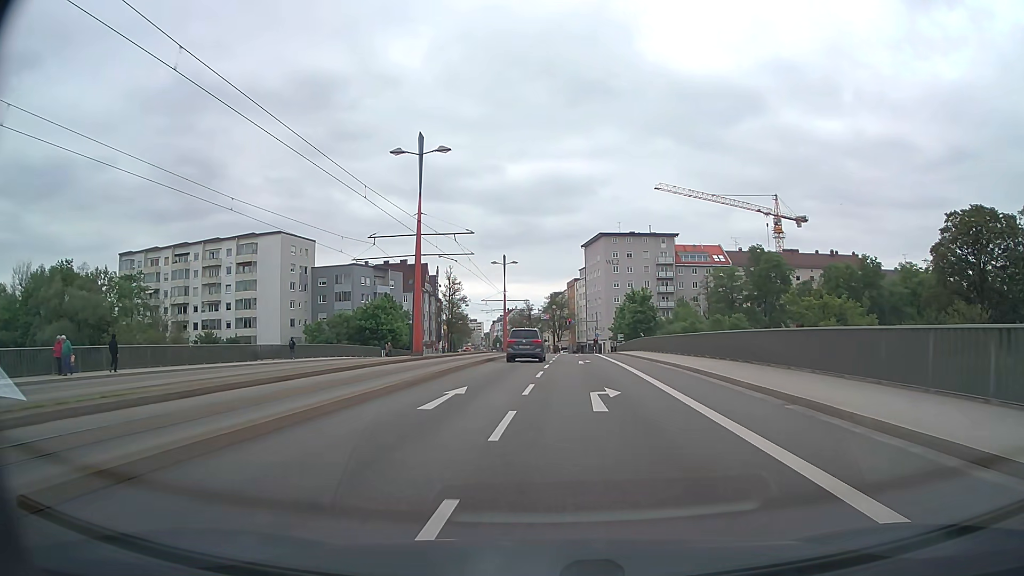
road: tertiary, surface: asphalt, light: Day
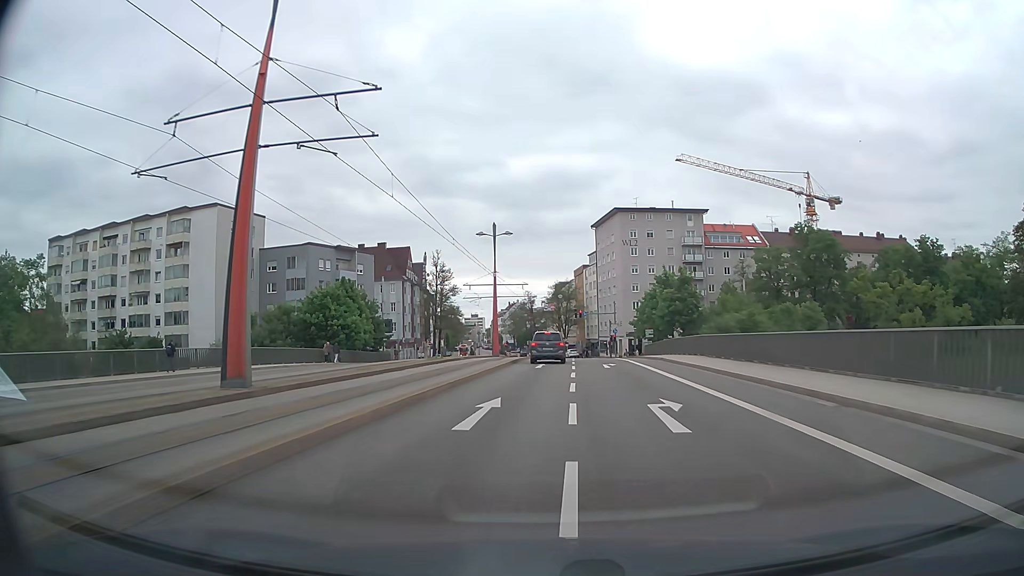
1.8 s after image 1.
(-0.1, +22.3) m; 0°
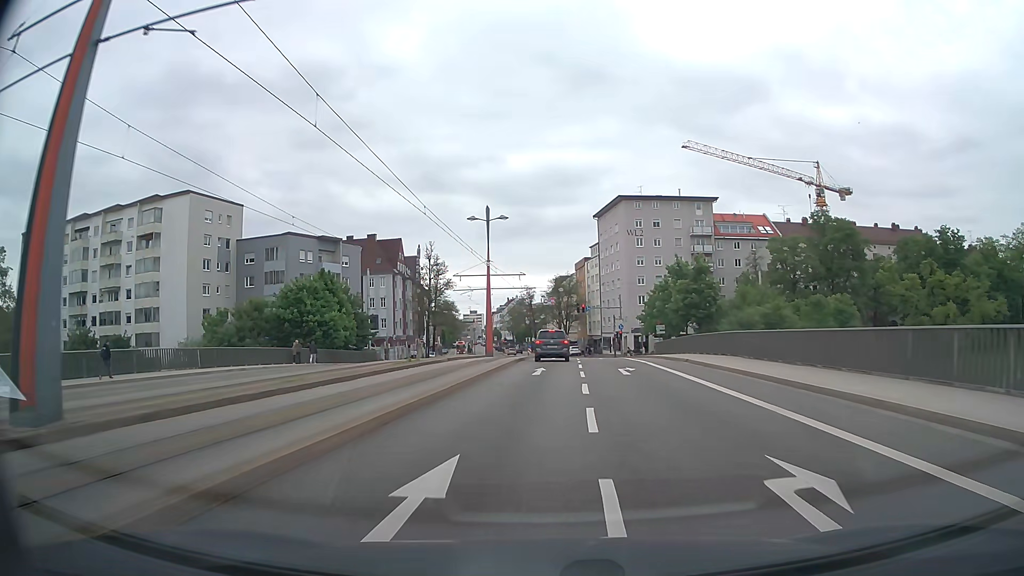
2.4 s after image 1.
(0.0, +6.9) m; 0°
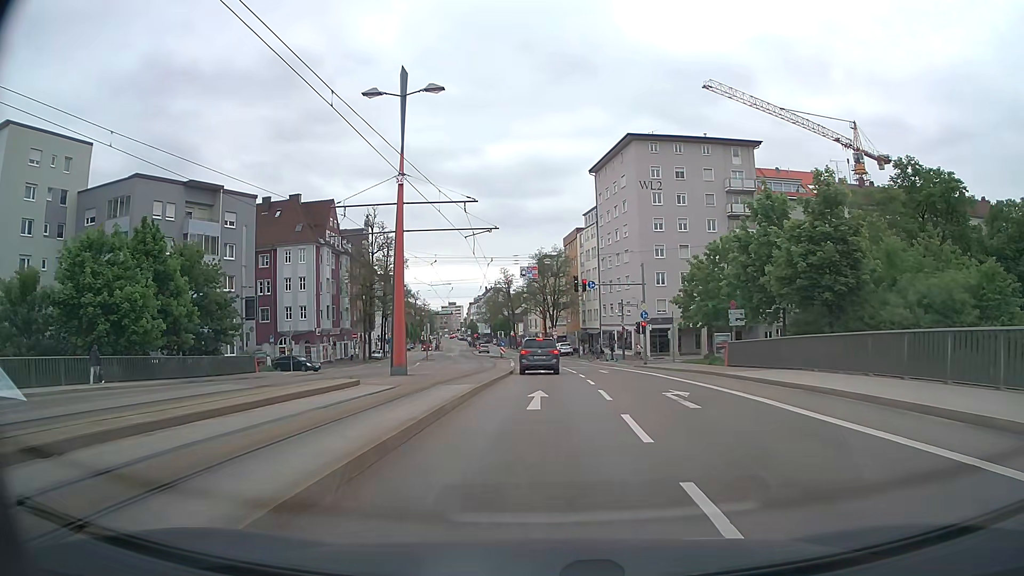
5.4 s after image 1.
(+0.3, +29.3) m; +2°
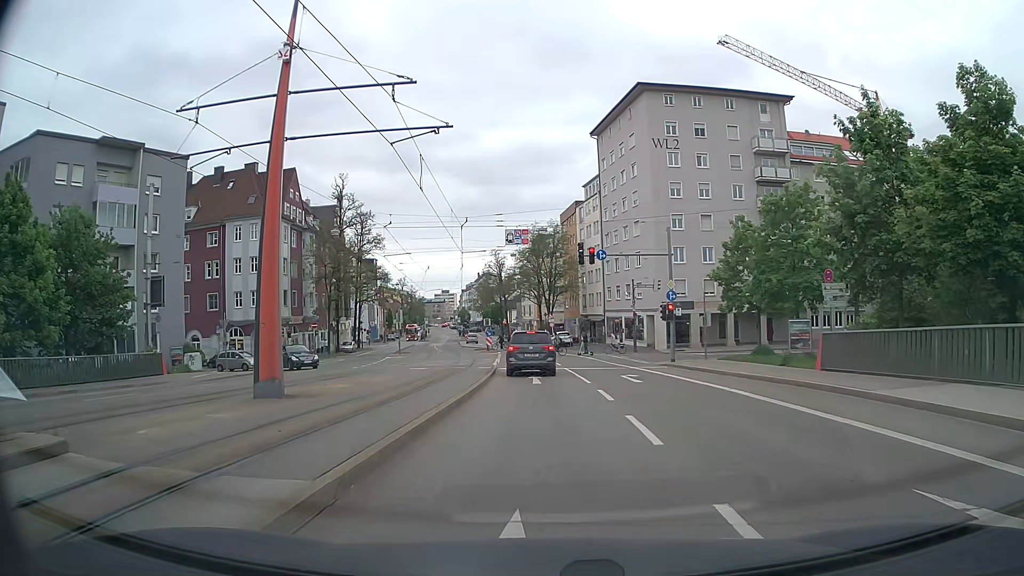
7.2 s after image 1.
(0.0, +12.1) m; 0°
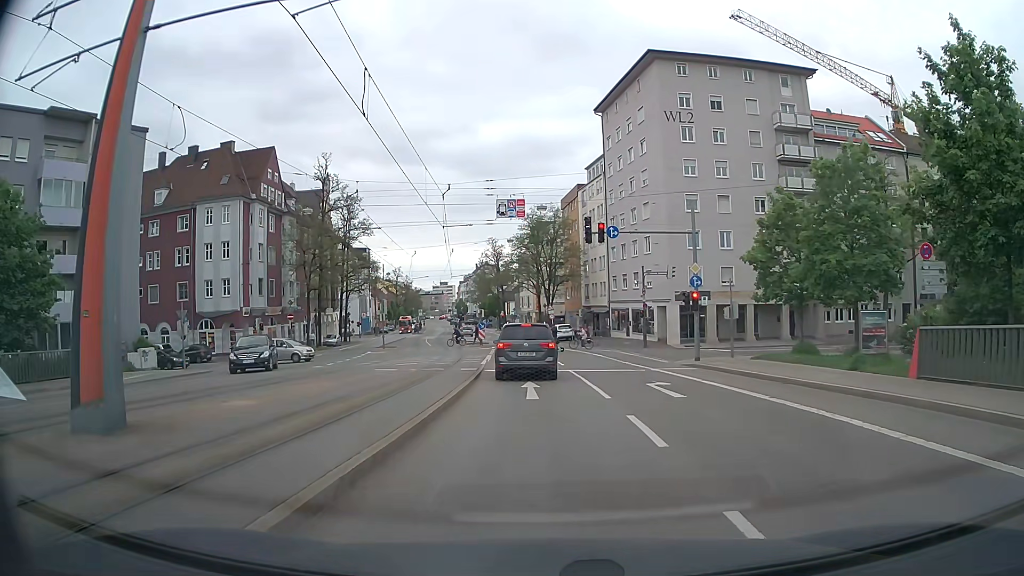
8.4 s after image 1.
(0.0, +6.1) m; 0°
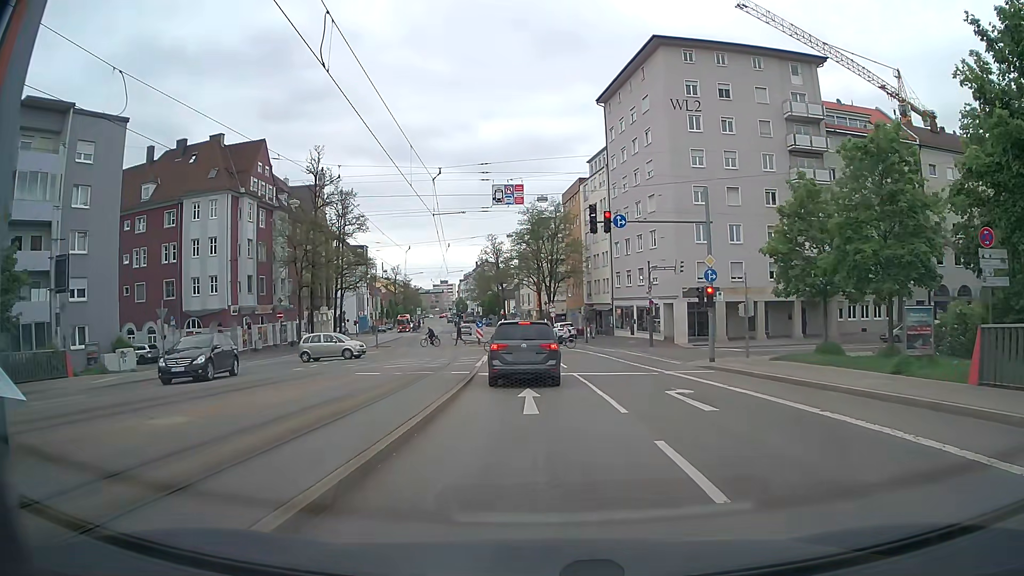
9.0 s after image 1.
(0.0, +2.6) m; 0°
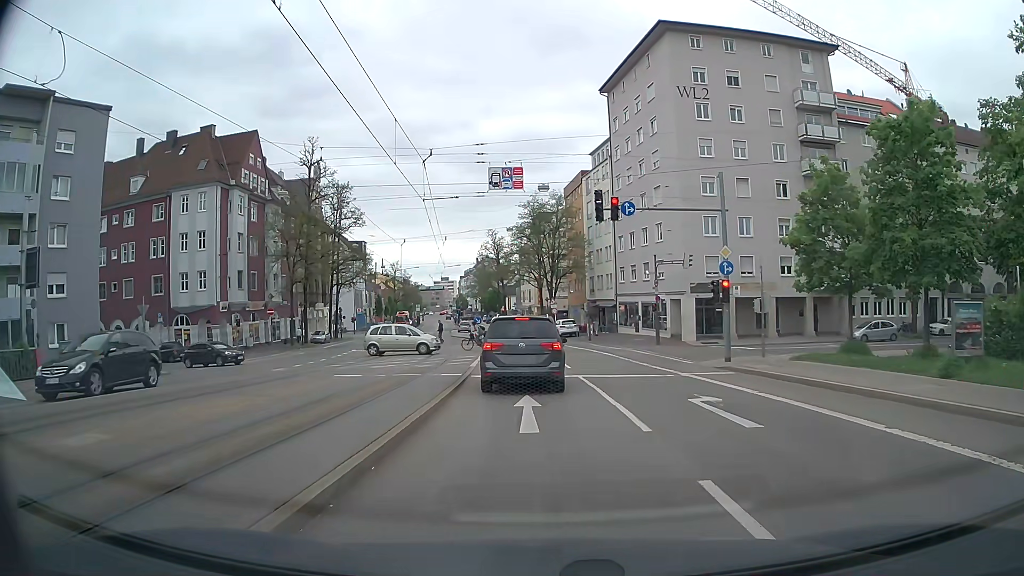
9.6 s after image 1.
(0.0, +2.3) m; +1°
(0, +10) (0, +20) (-1, +30) (-2, +40) (-2, +50) (-4, +60) (-5, +70) (-7, +80) (-9, +89) (-10, +99) m
